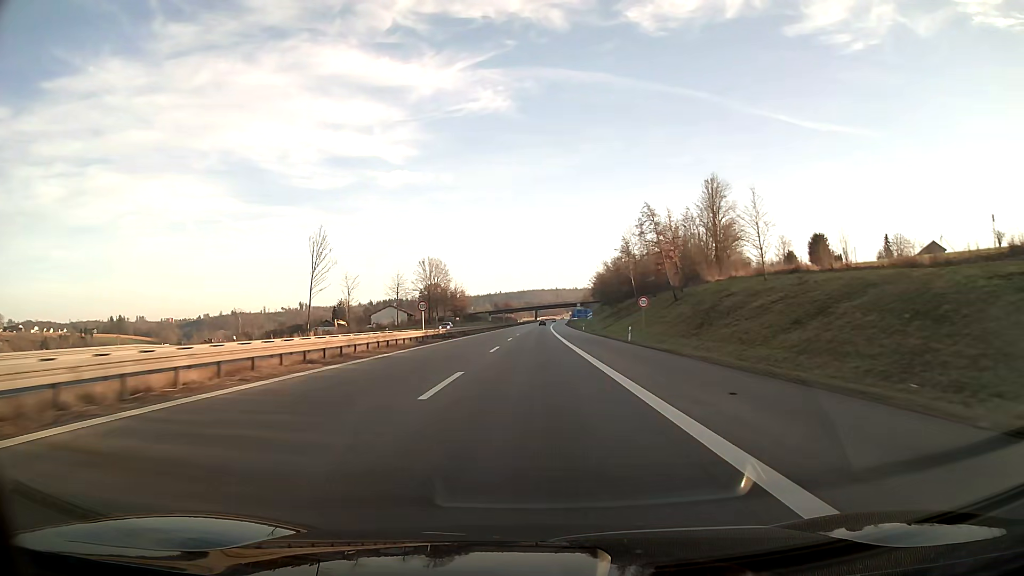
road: motorway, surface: asphalt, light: Day
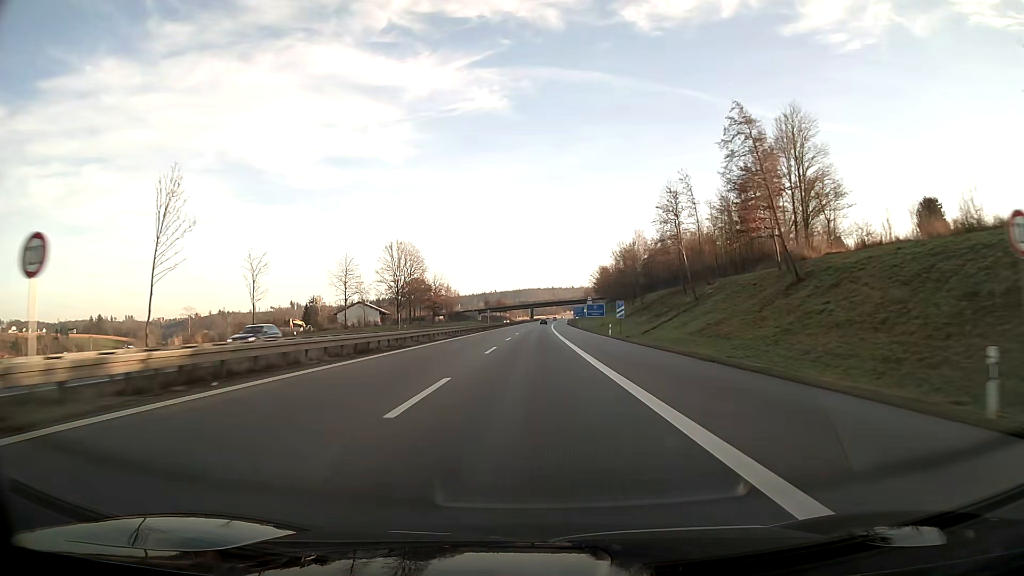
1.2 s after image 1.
(+0.1, +38.0) m; 0°
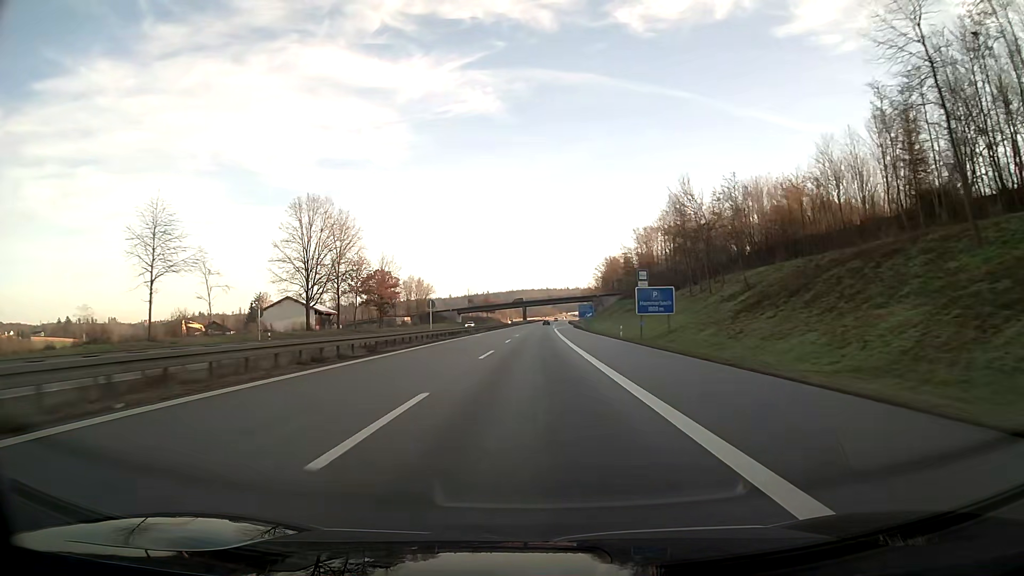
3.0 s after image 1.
(+0.2, +57.0) m; 0°
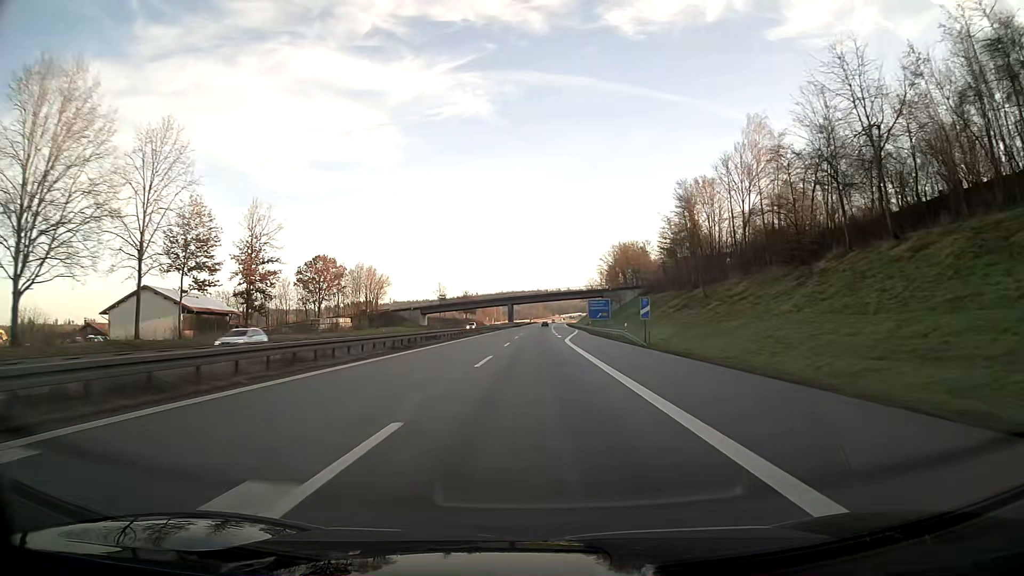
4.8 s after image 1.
(+0.4, +57.0) m; +1°
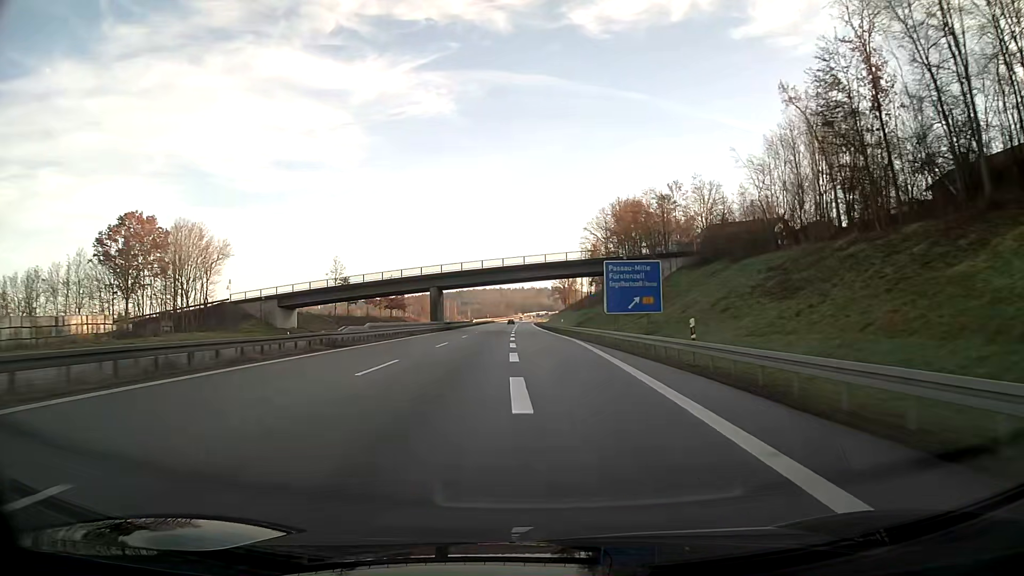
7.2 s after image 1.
(+2.4, +75.9) m; +3°
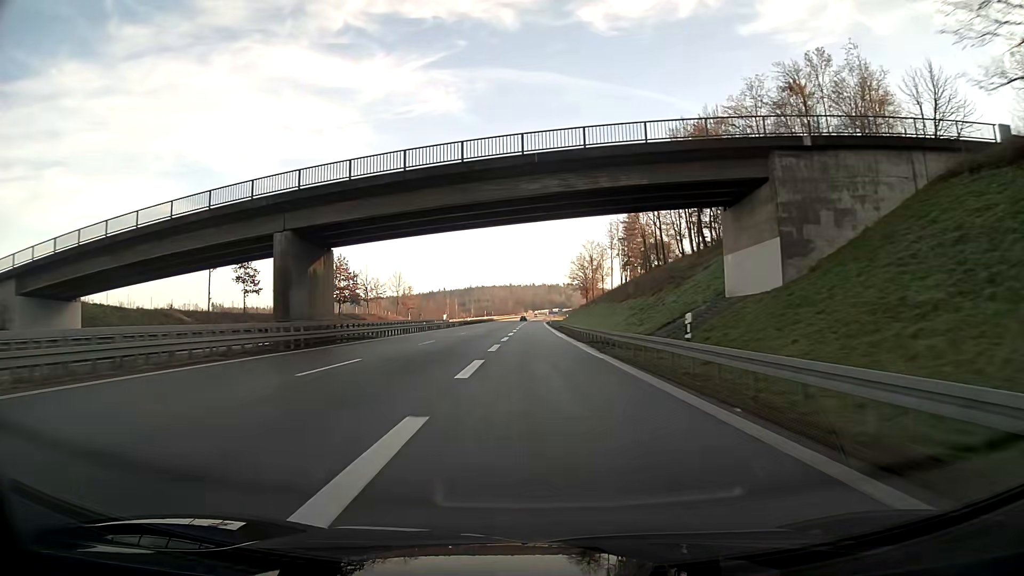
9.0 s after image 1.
(-0.3, +54.6) m; -1°
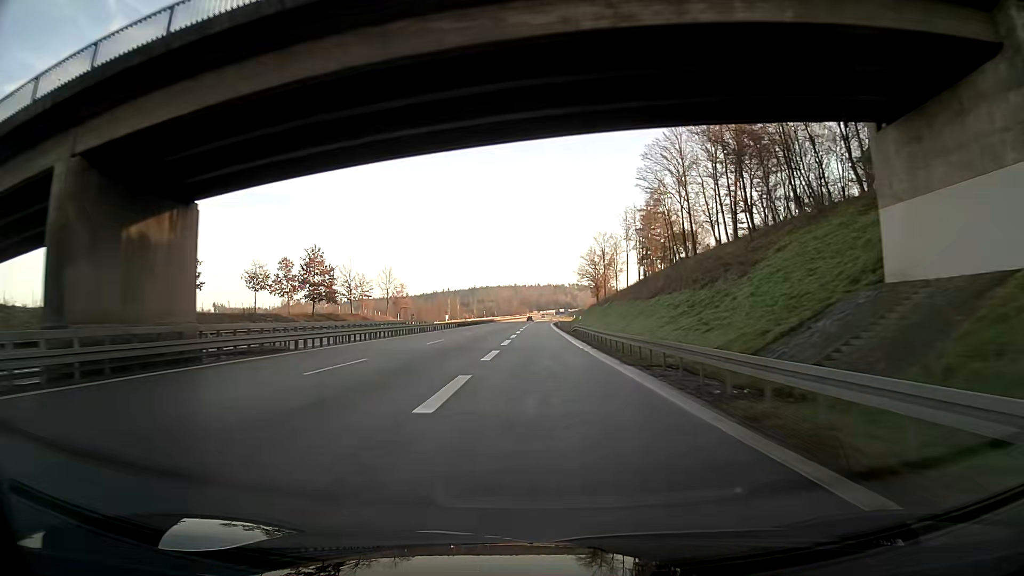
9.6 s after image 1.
(0.0, +17.2) m; 0°
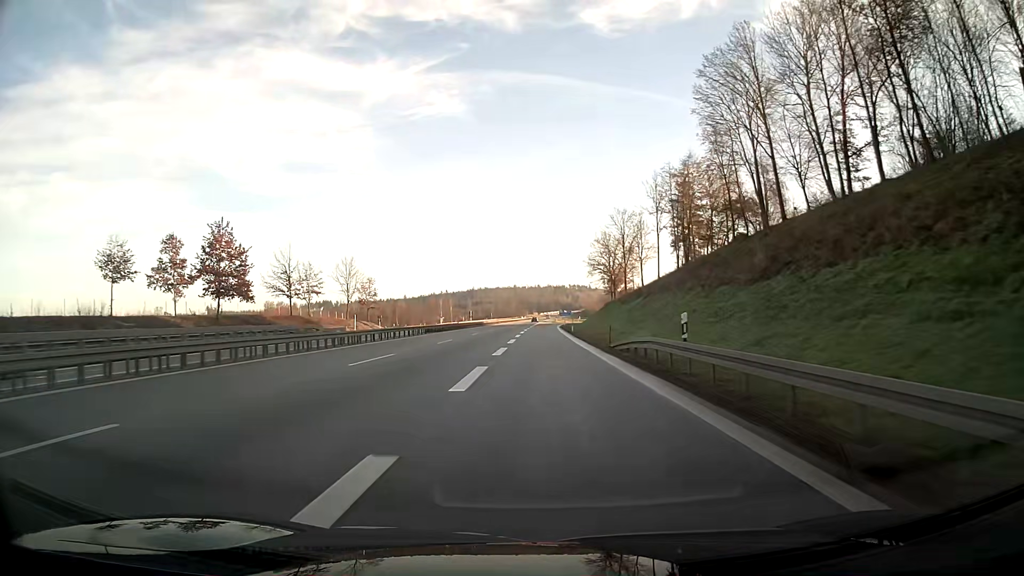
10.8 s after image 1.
(-0.1, +33.0) m; 0°
